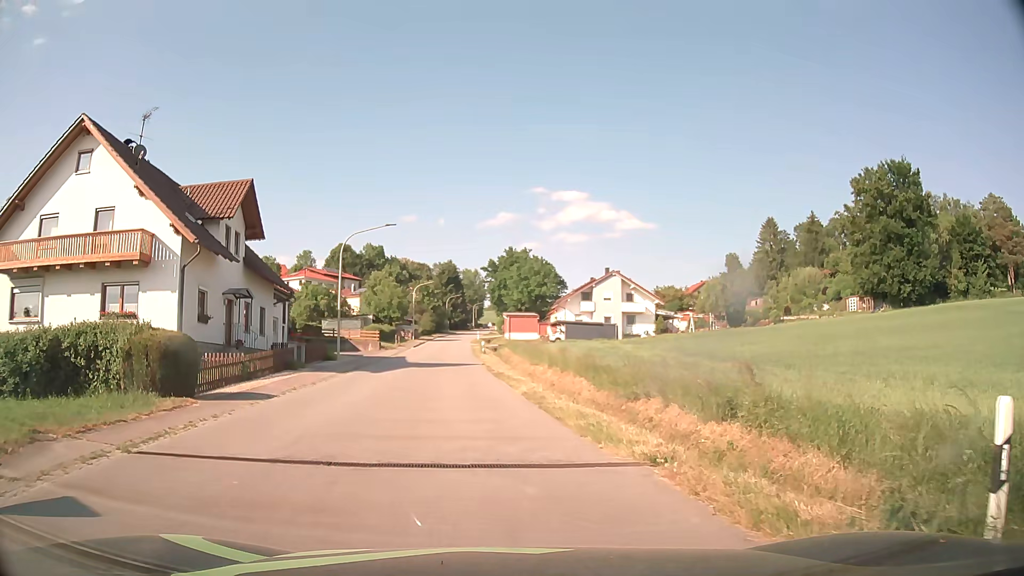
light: Day
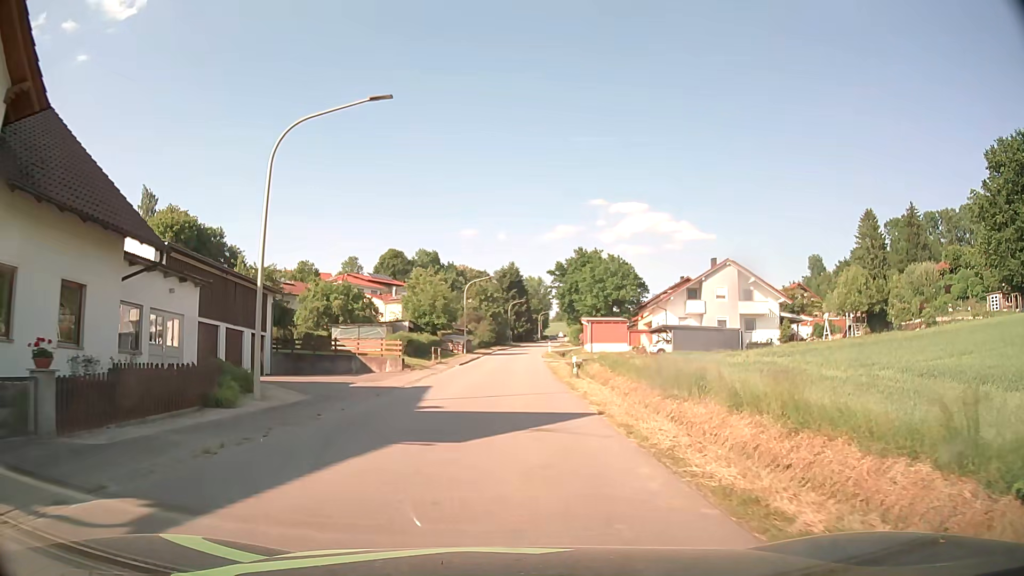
(-2.4, +21.8) m; -7°
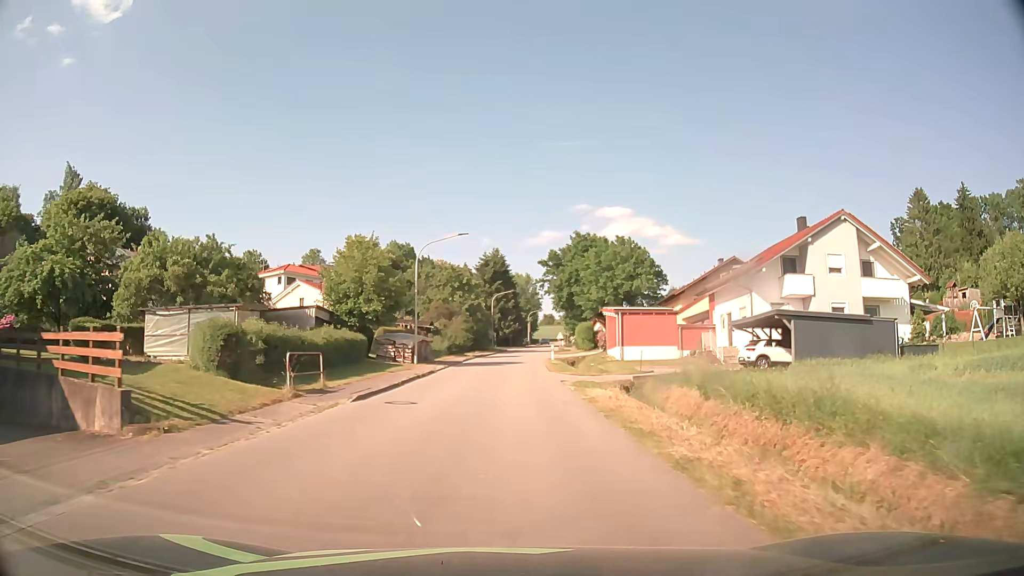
(+0.1, +26.5) m; +1°
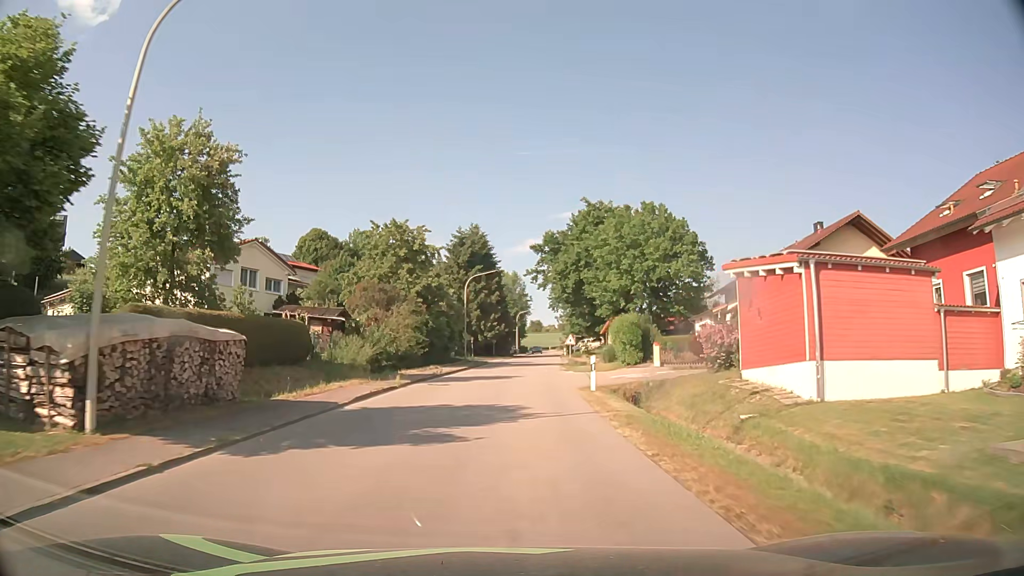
(+0.2, +30.1) m; +1°
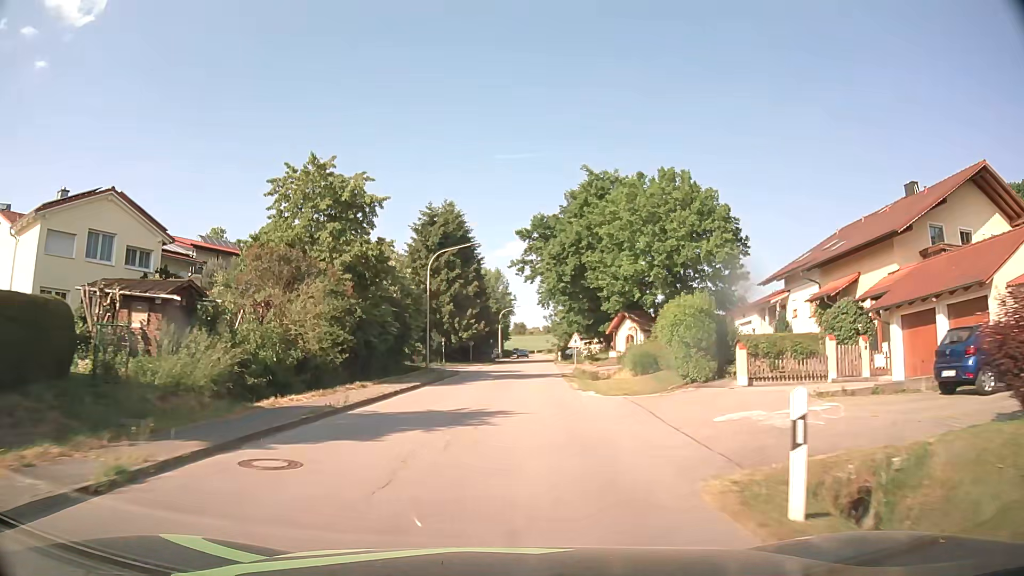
(+0.2, +15.8) m; +1°
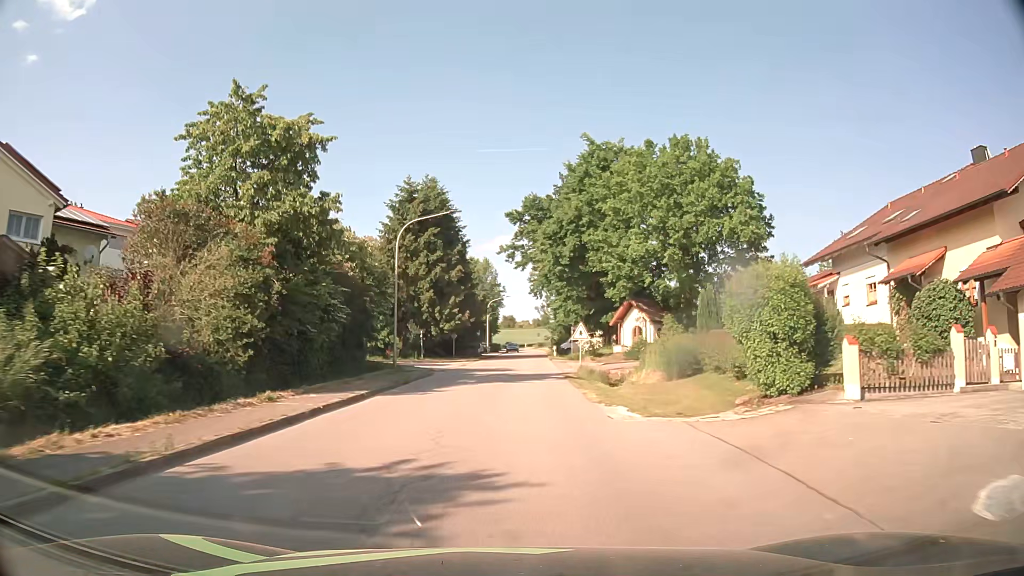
(+0.1, +7.8) m; +1°
